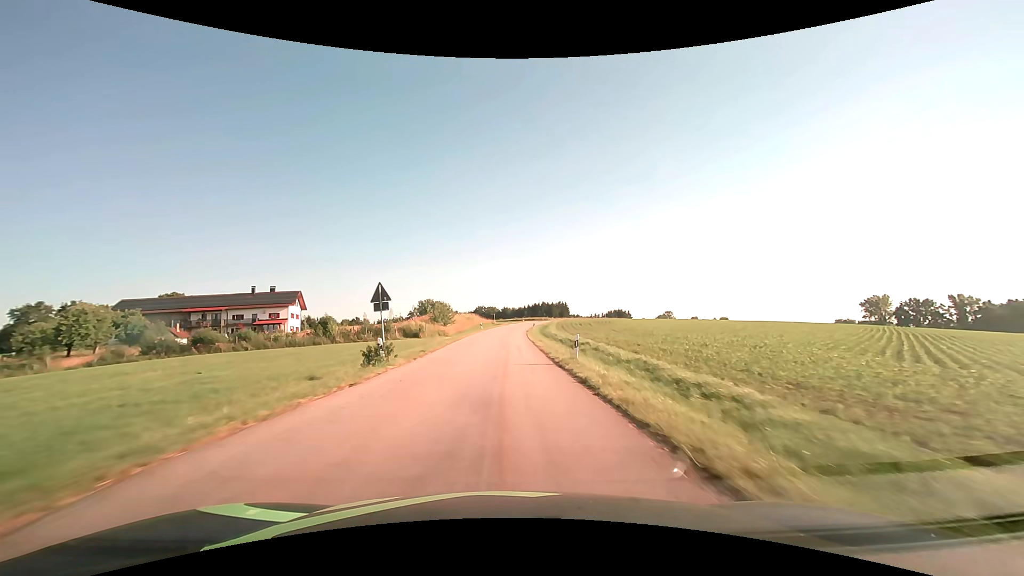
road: tertiary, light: Day
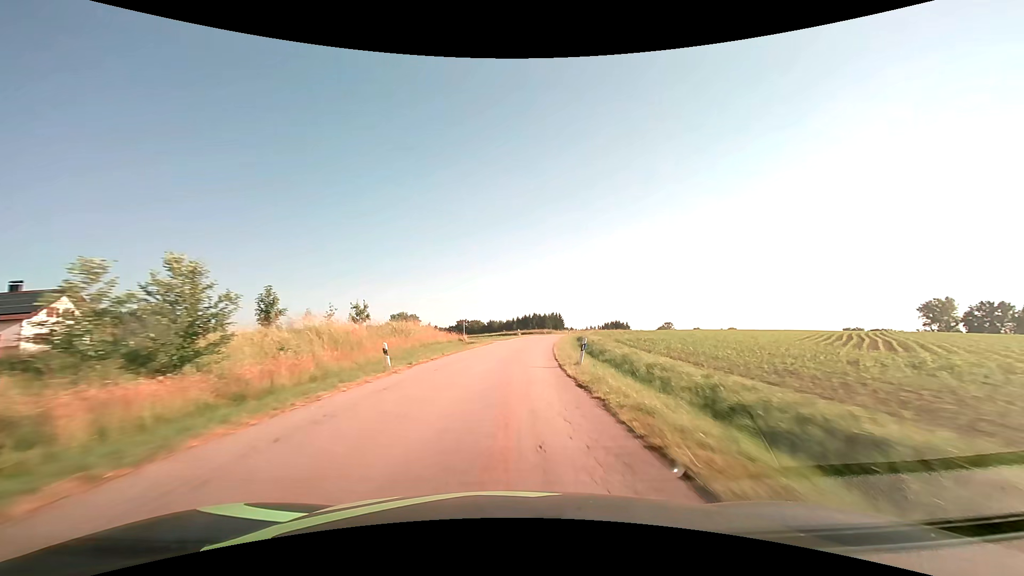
(+0.2, +49.7) m; +1°
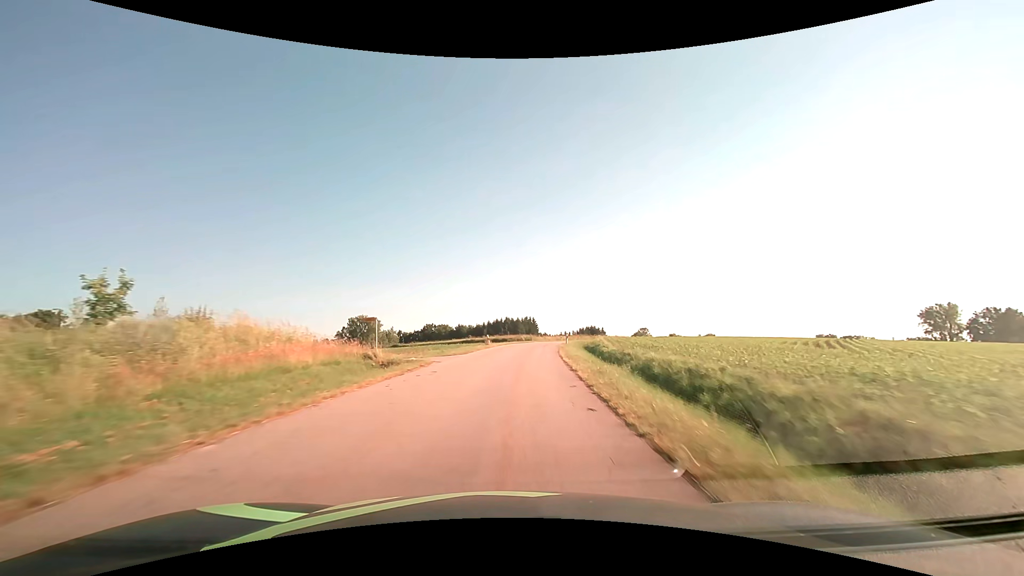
(+0.7, +24.6) m; +3°
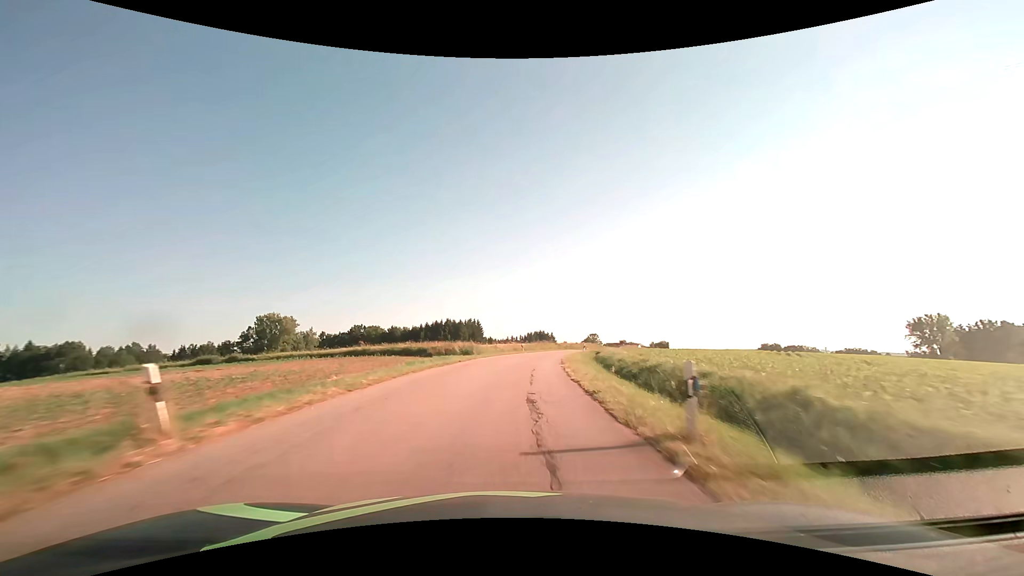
(+2.1, +36.9) m; +6°
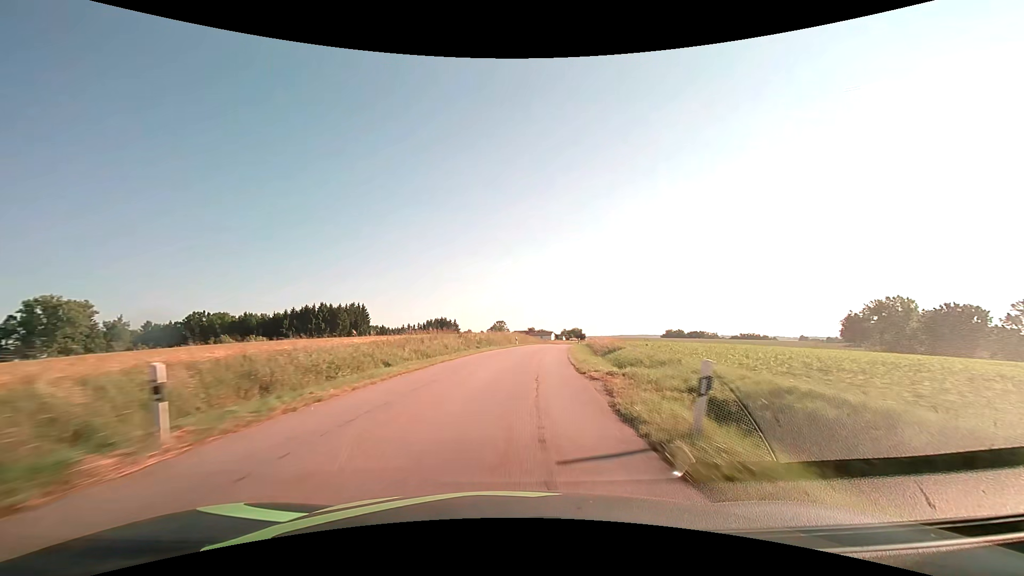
(+4.7, +49.4) m; +11°
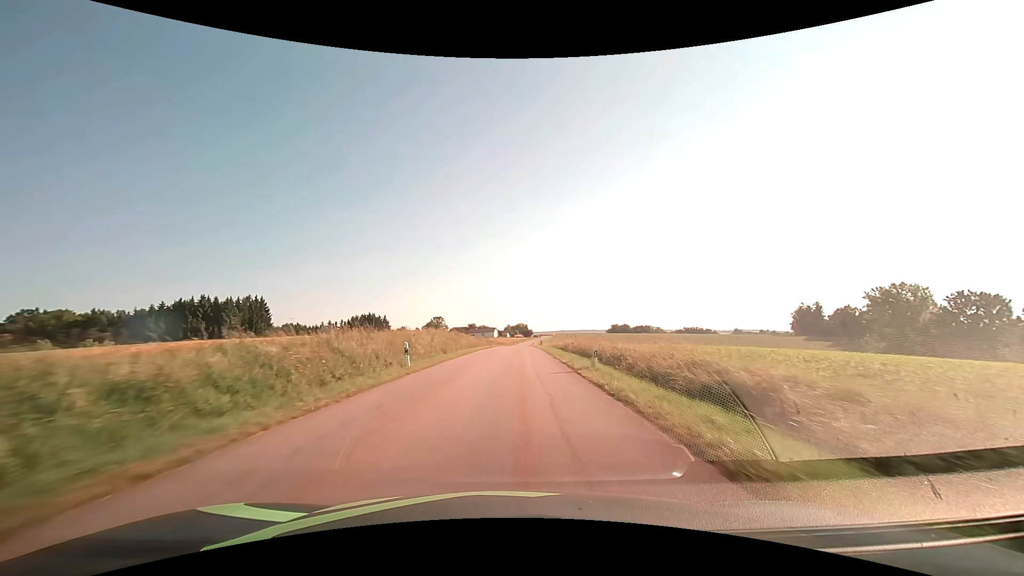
(+2.6, +37.5) m; +7°
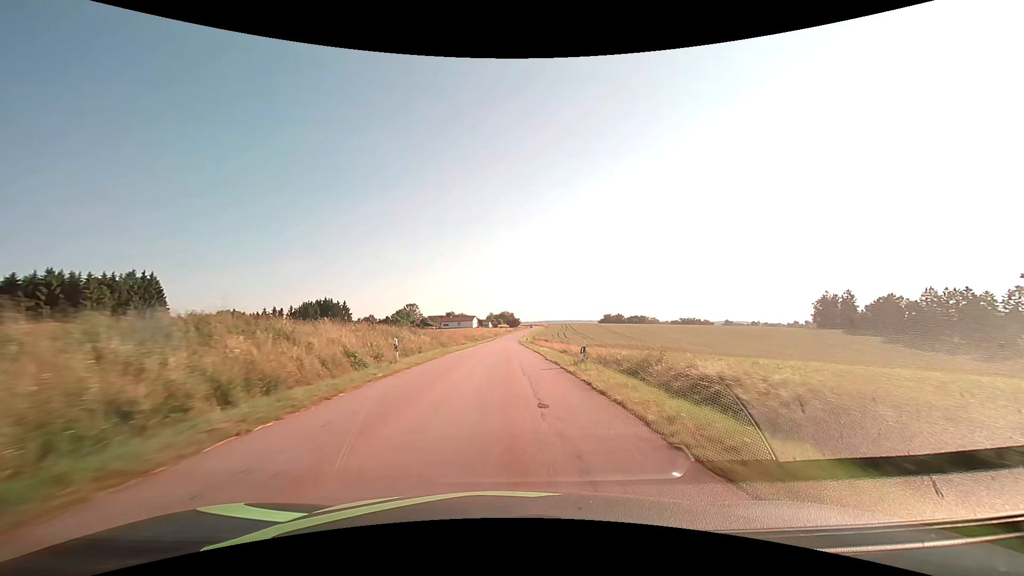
(+1.4, +50.5) m; +2°
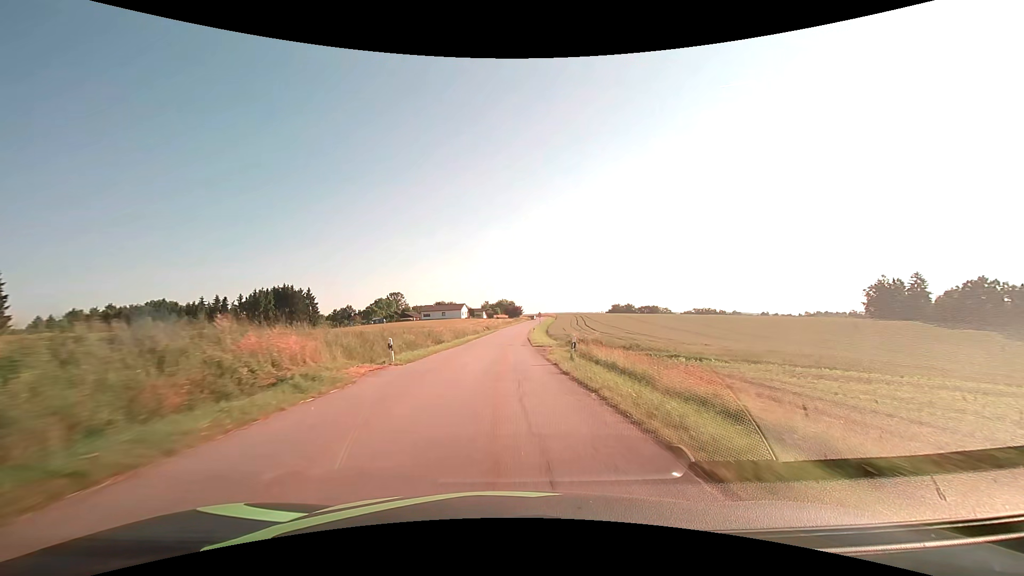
(+0.2, +49.5) m; 0°
(0, +10) (0, +20) (0, +30) (0, +40) (0, +50) (0, +60) (+1, +70) (+2, +80) (+2, +90) (+3, +100) m
